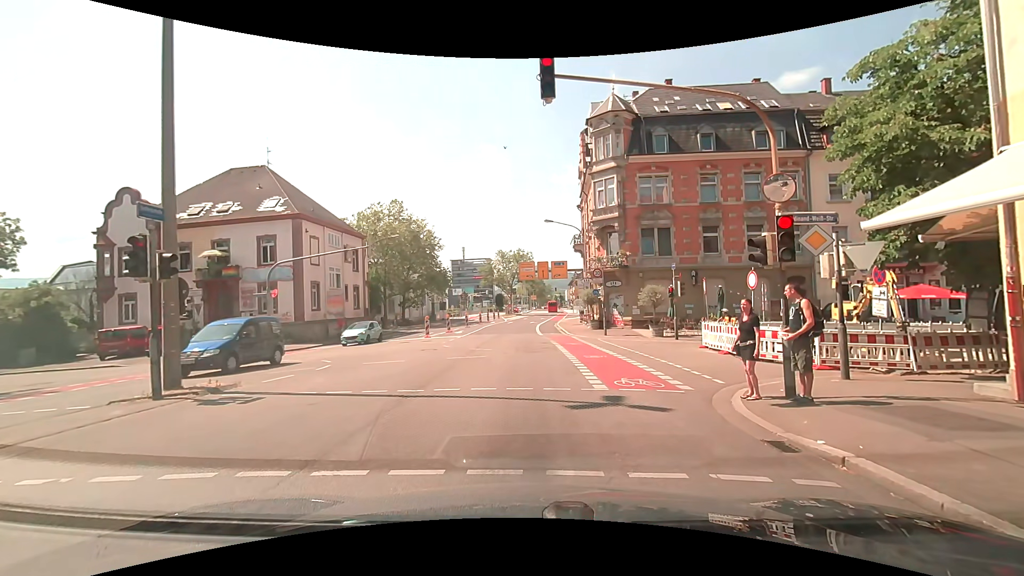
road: secondary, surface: asphalt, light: Day
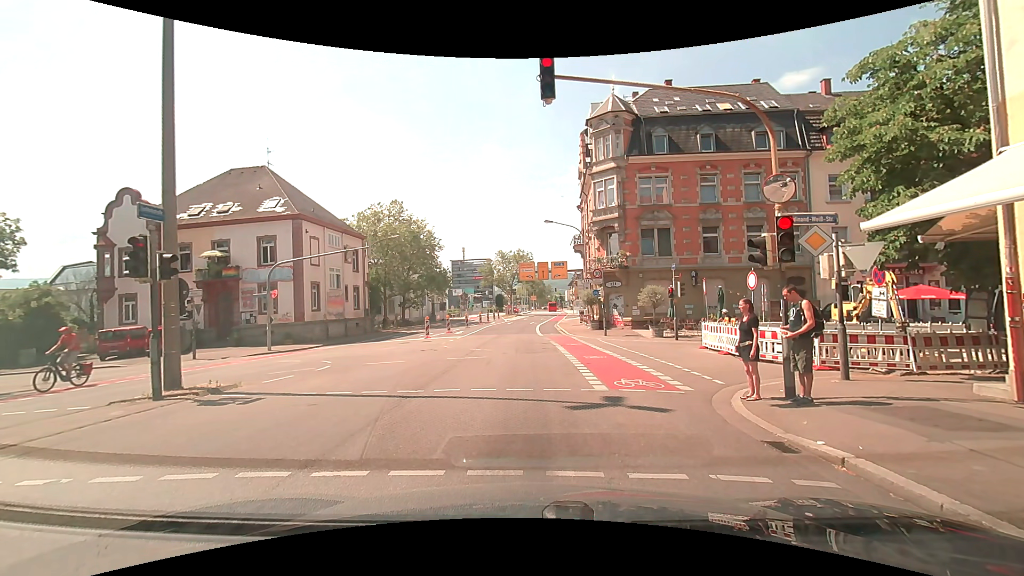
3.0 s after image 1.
(0.0, +0.1) m; 0°
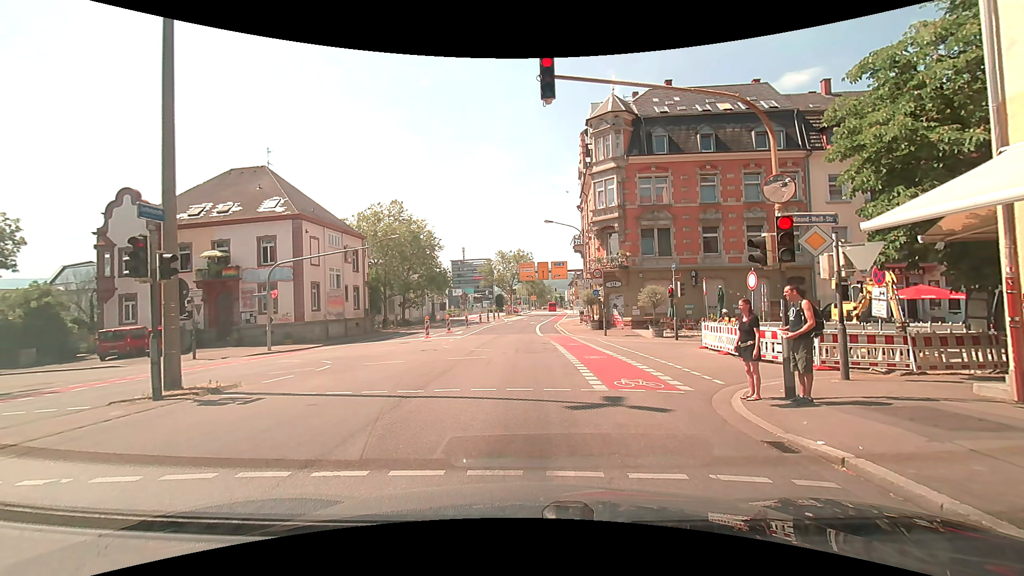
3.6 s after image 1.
(0.0, 0.0) m; 0°
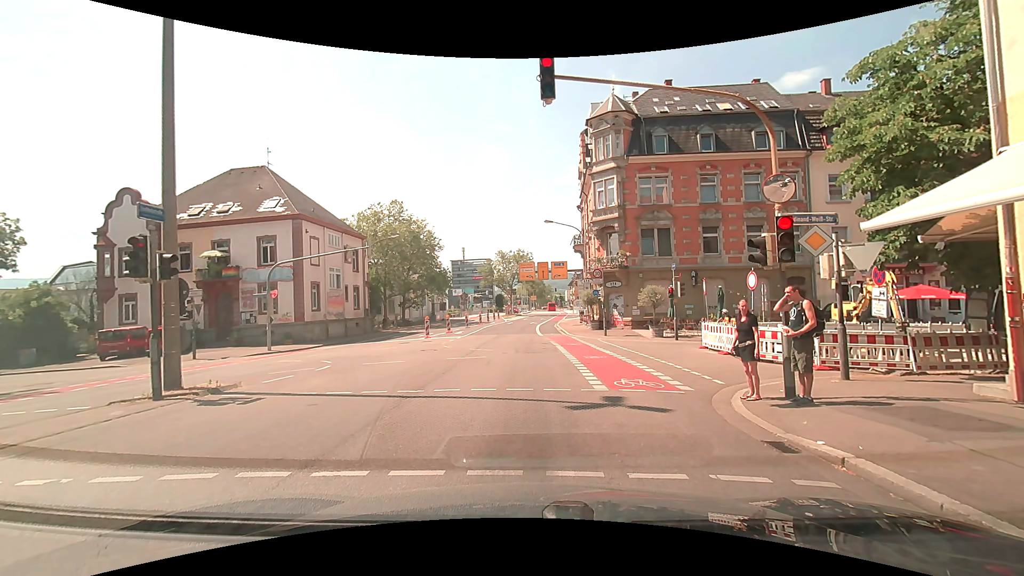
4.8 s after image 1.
(0.0, 0.0) m; 0°
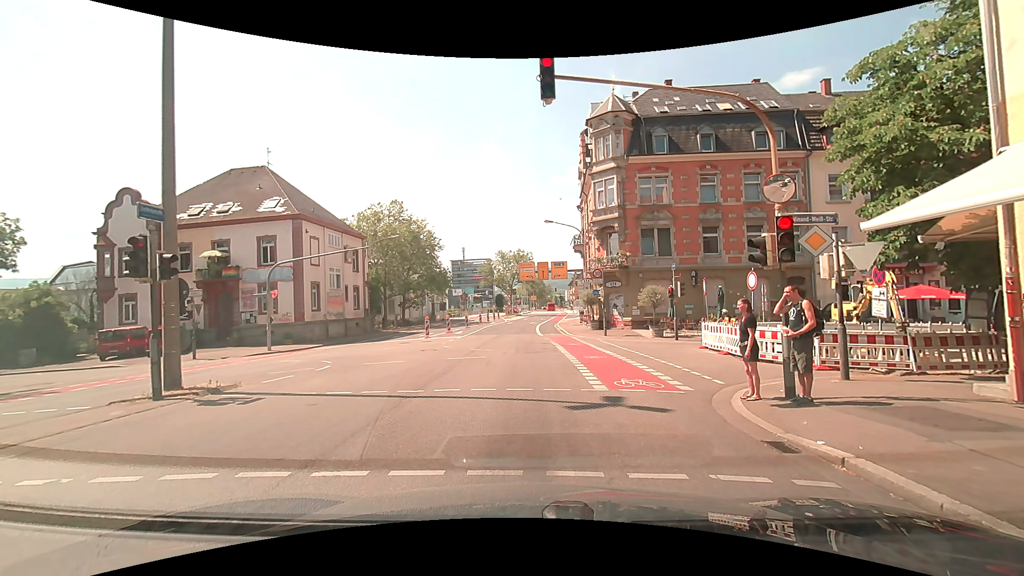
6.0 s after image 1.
(0.0, 0.0) m; 0°
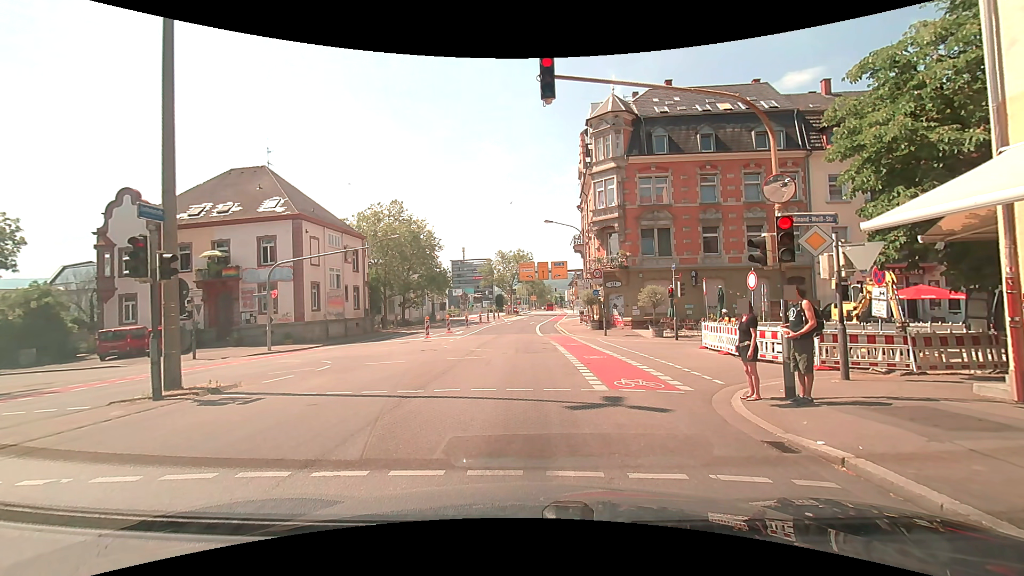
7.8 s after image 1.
(0.0, 0.0) m; 0°
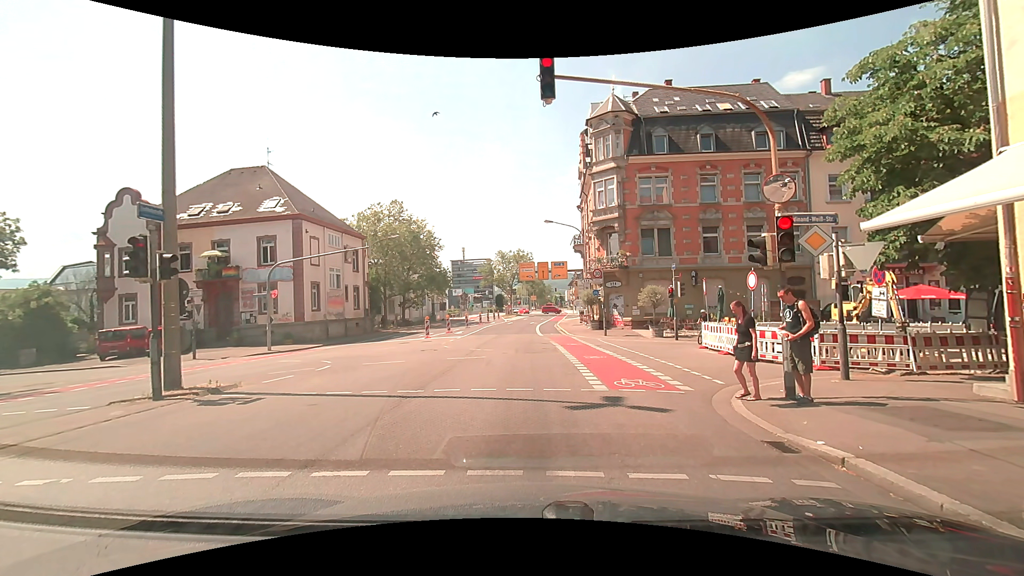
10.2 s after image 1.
(0.0, 0.0) m; 0°
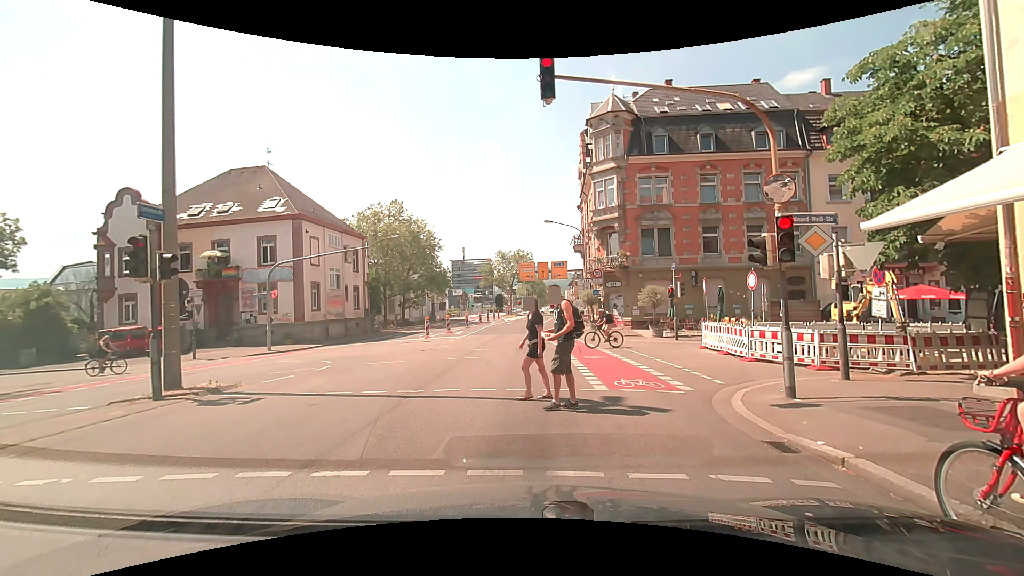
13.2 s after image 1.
(0.0, 0.0) m; 0°
